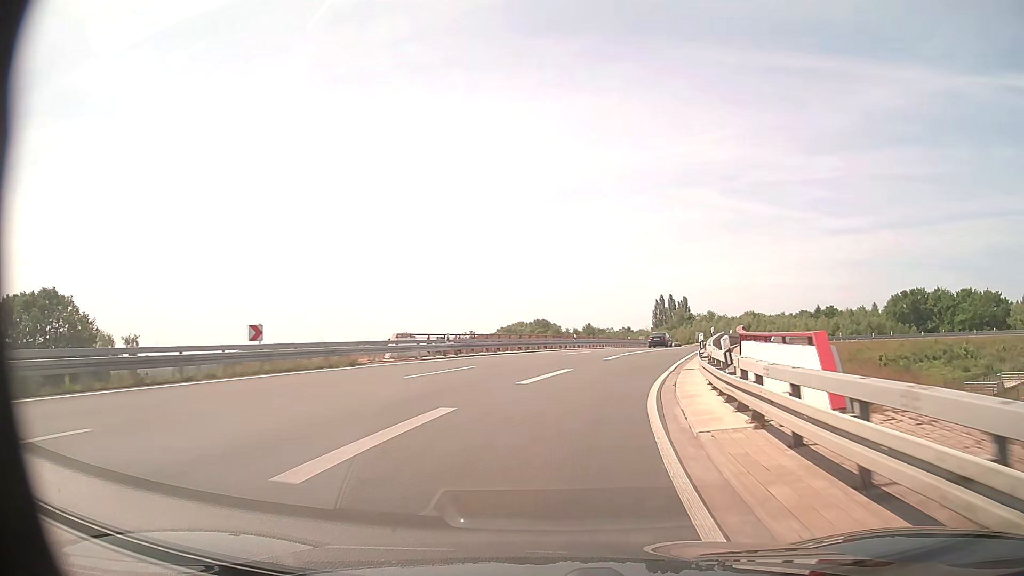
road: trunk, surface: asphalt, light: Day
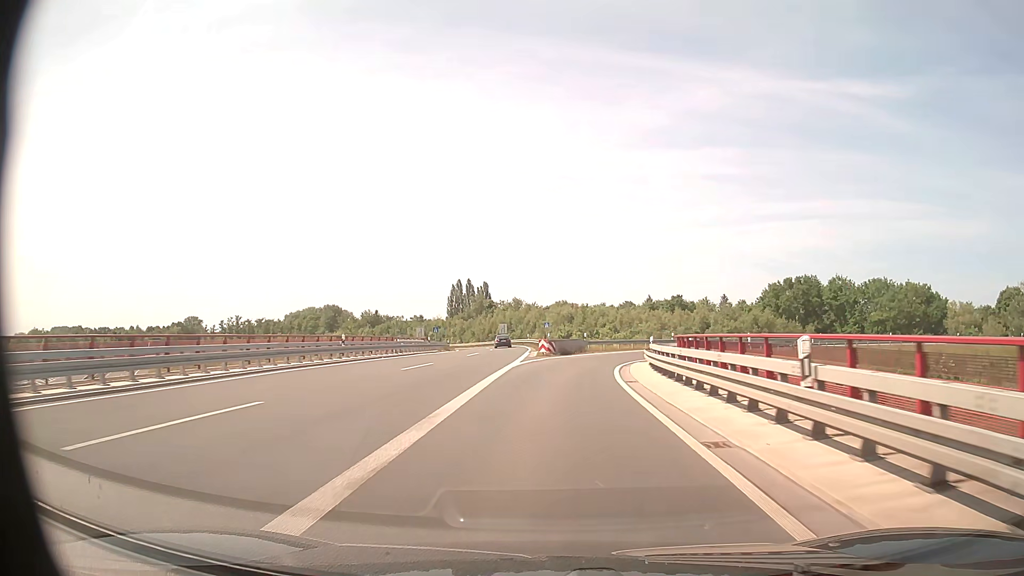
(+9.7, +46.5) m; +18°
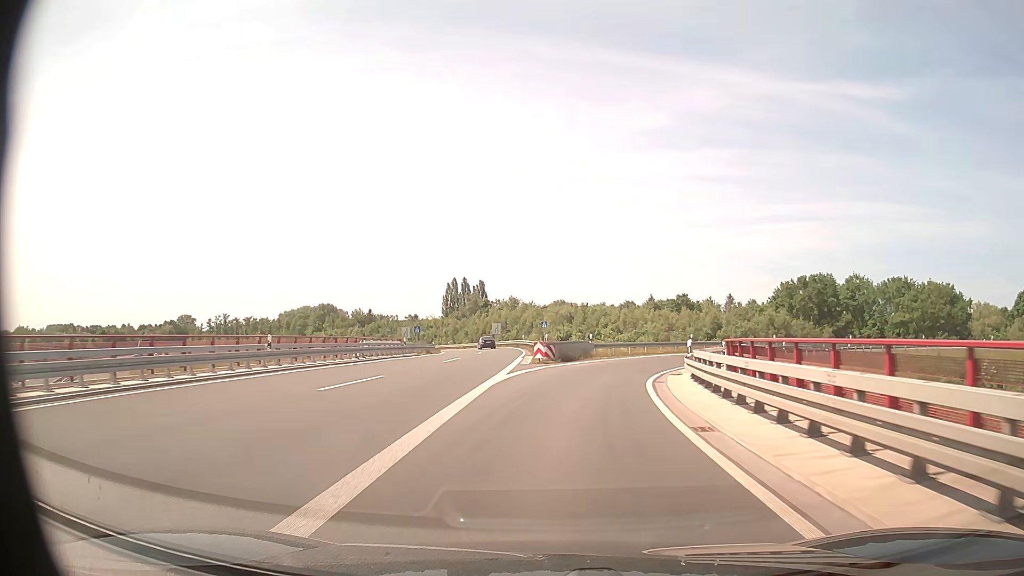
(0.0, +8.8) m; 0°
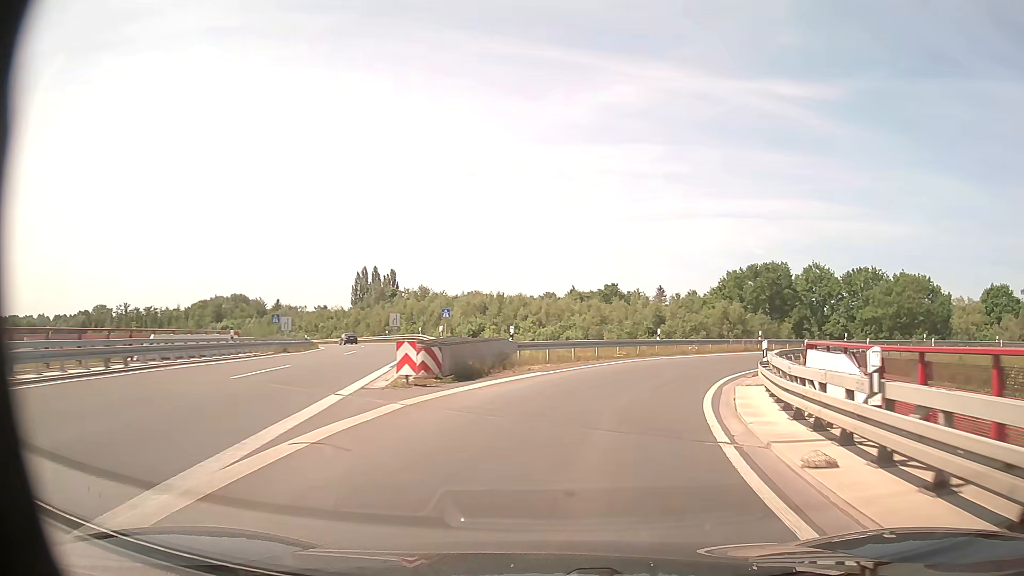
(+0.6, +16.6) m; +6°
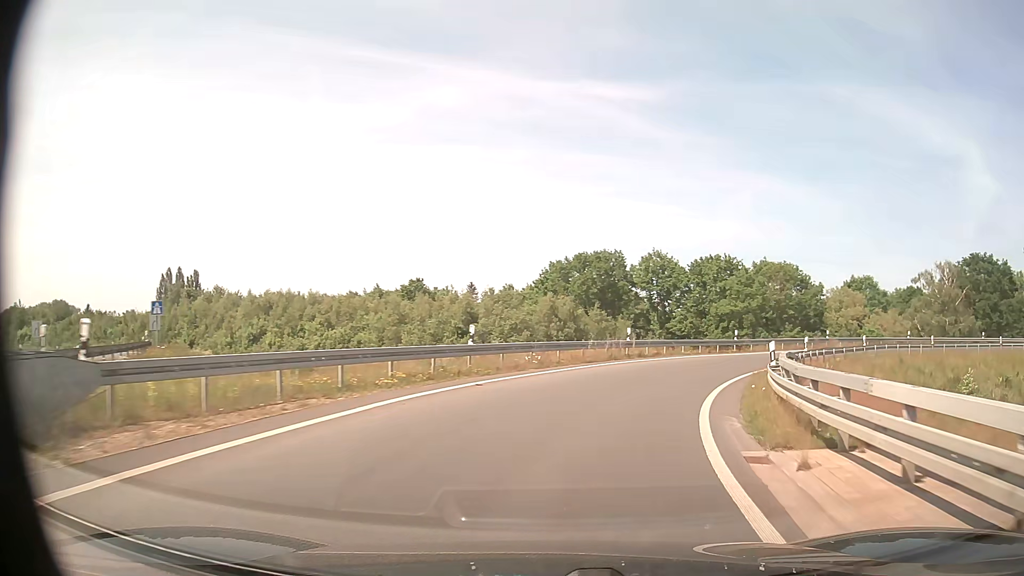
(+2.1, +16.0) m; +16°
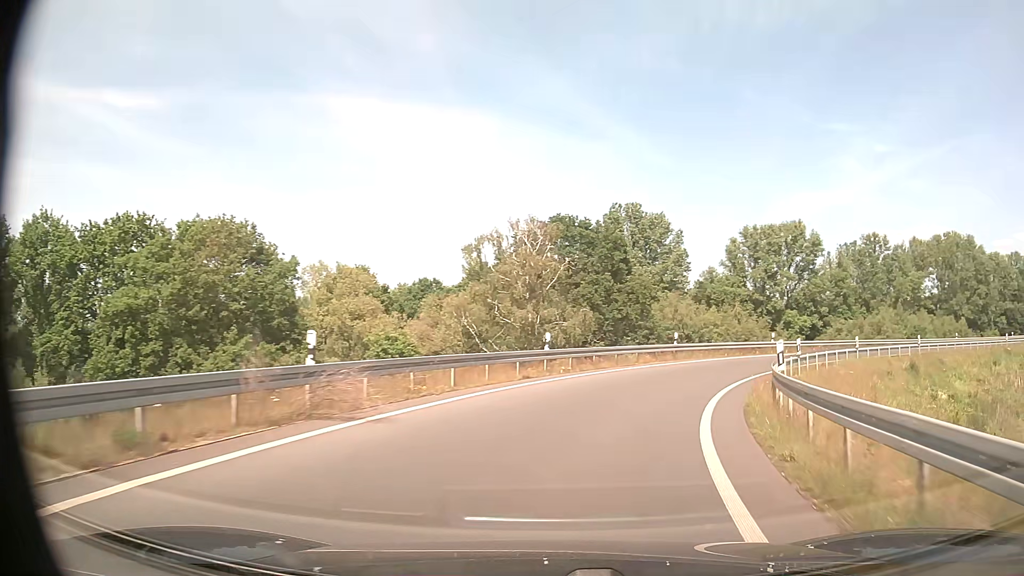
(+14.8, +37.0) m; +44°
